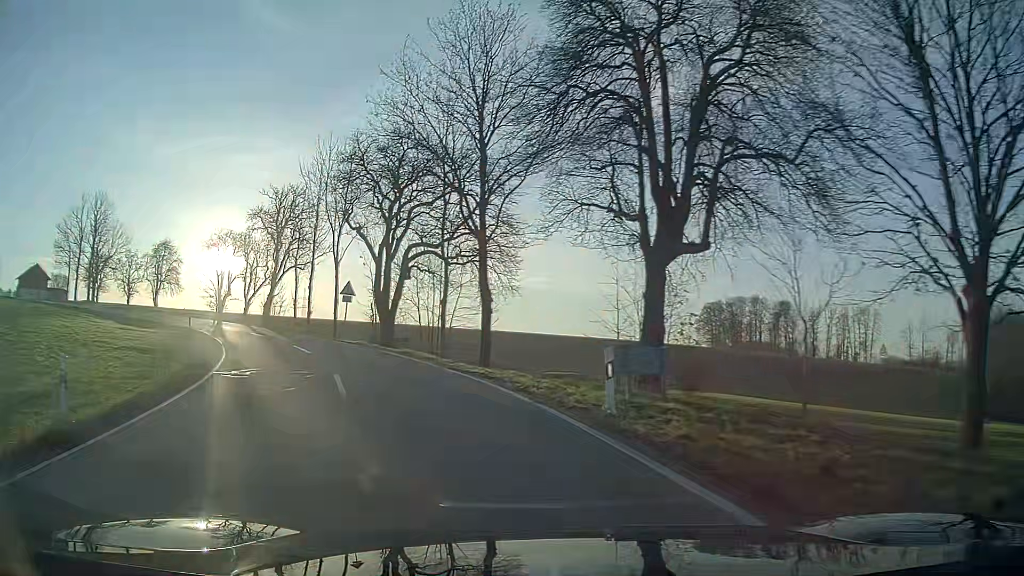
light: Day
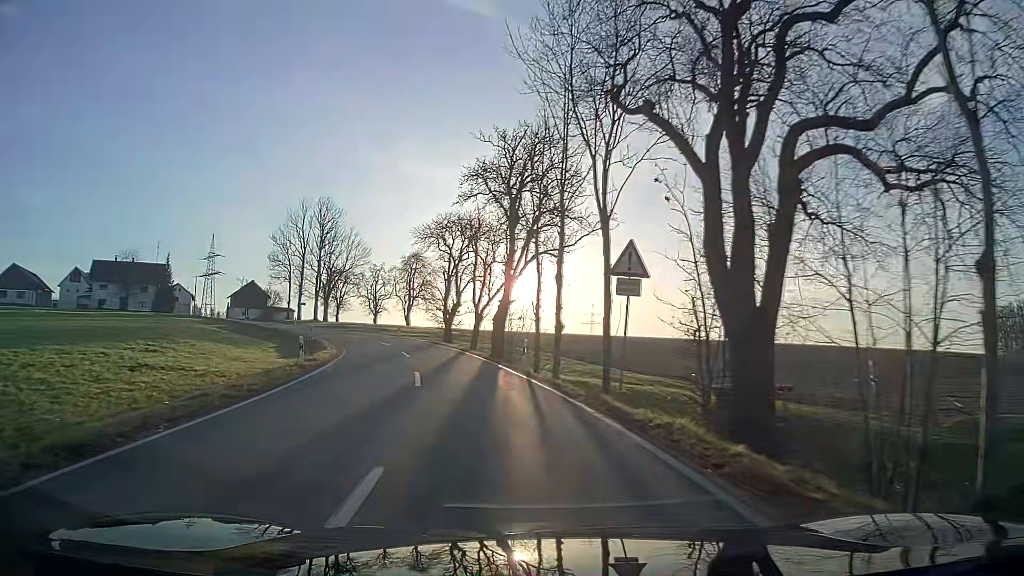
(-4.7, +21.4) m; -23°
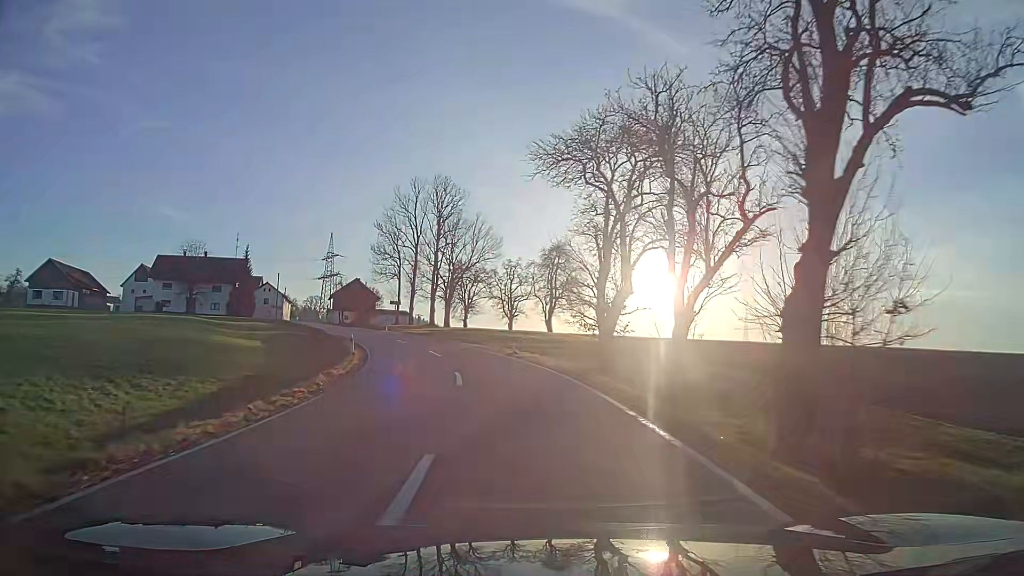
(-3.2, +24.2) m; -13°
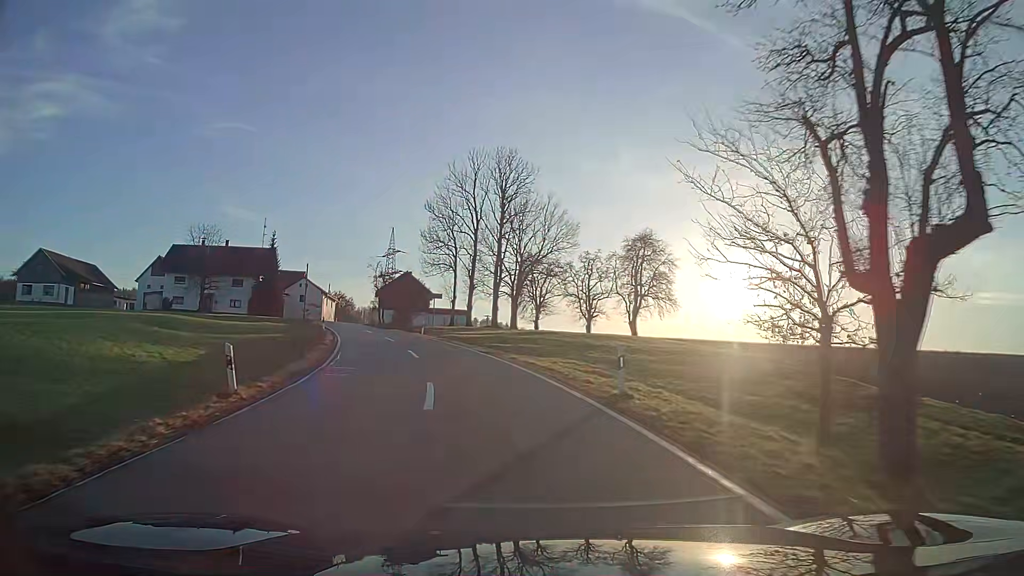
(-1.0, +17.3) m; -6°
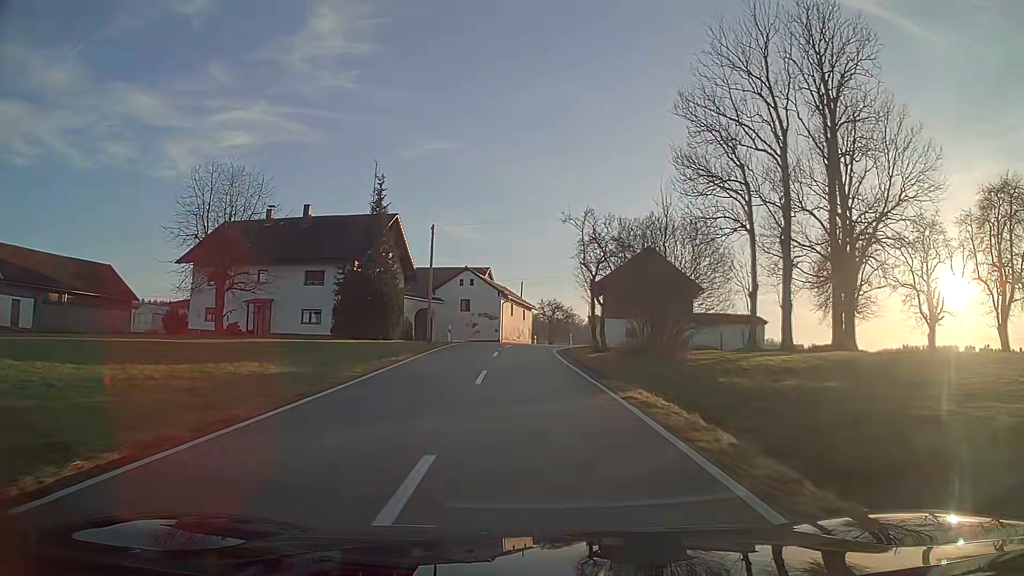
(-8.5, +43.7) m; -18°
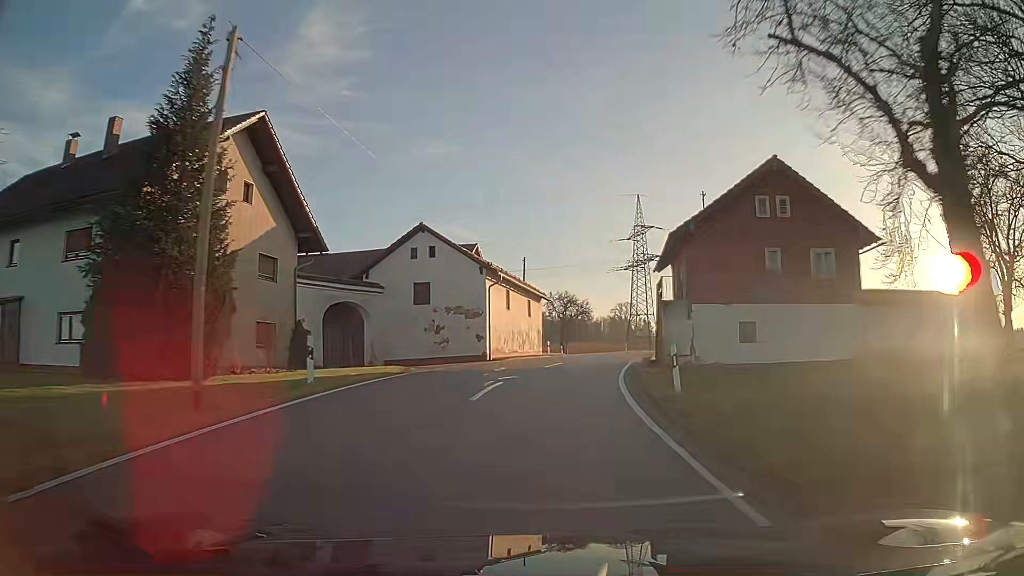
(-0.1, +27.2) m; +1°
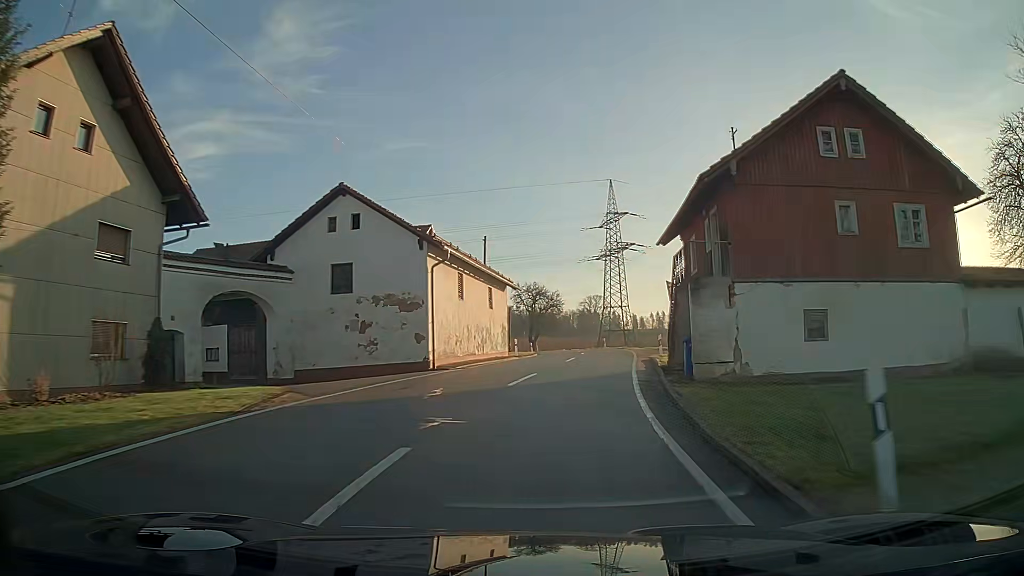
(+0.2, +9.0) m; +3°
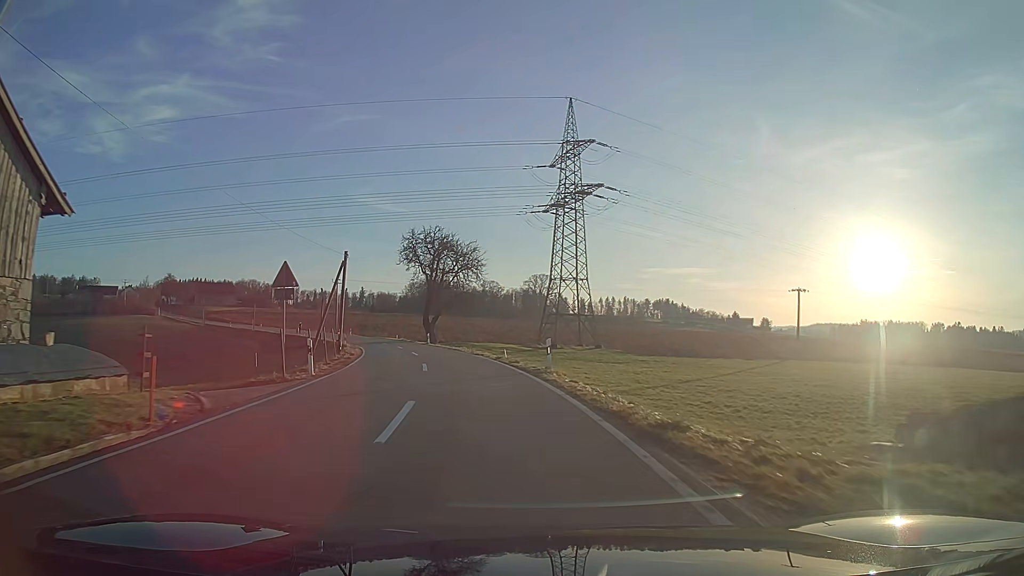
(+3.0, +44.0) m; +1°
